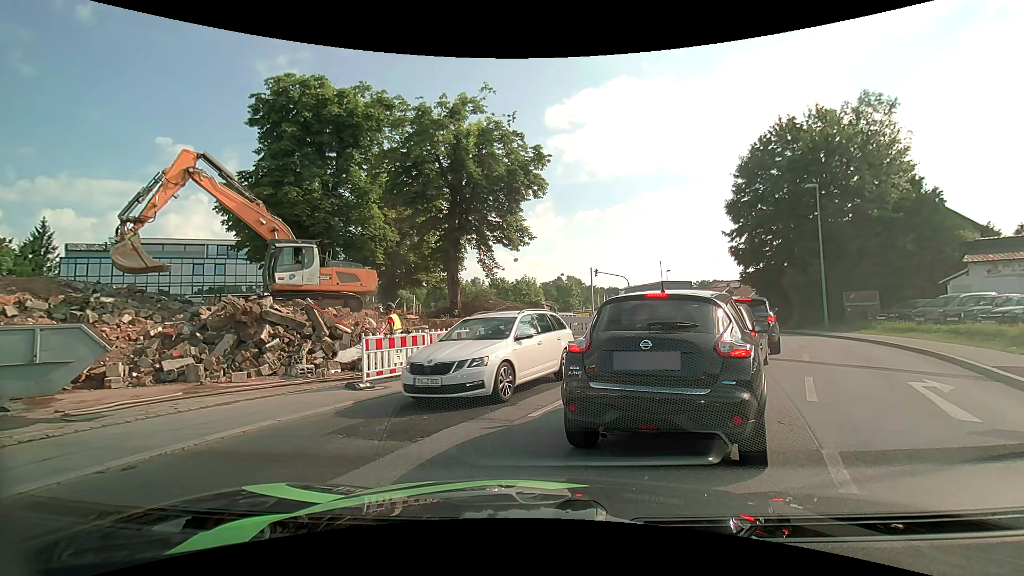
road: tertiary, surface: asphalt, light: Day
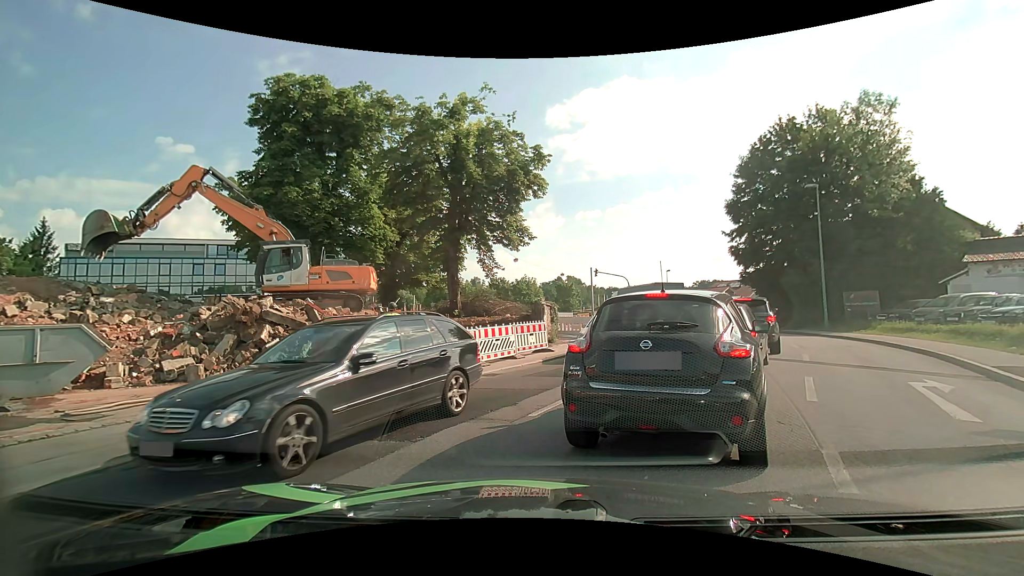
(0.0, 0.0) m; 0°
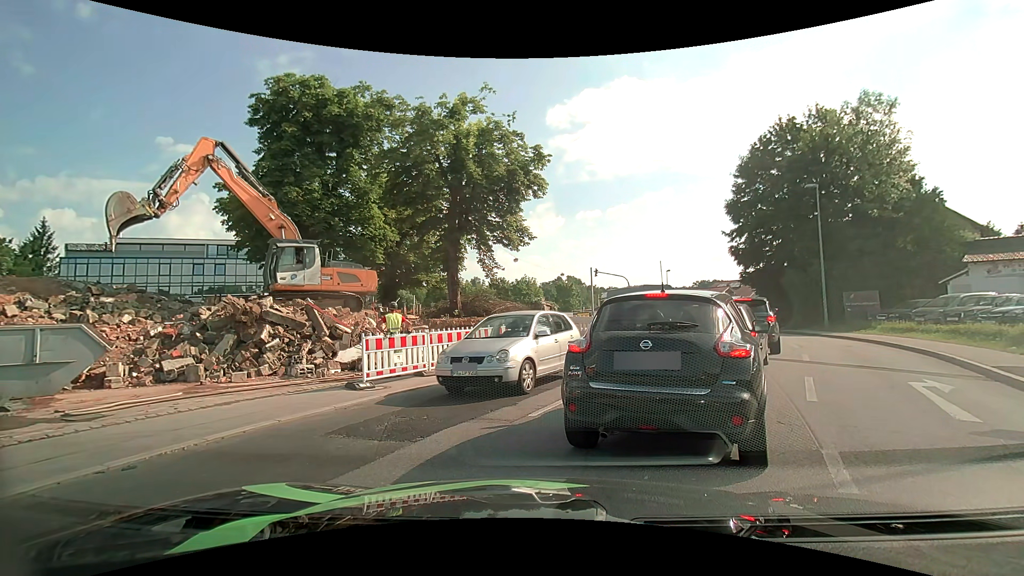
(0.0, 0.0) m; 0°
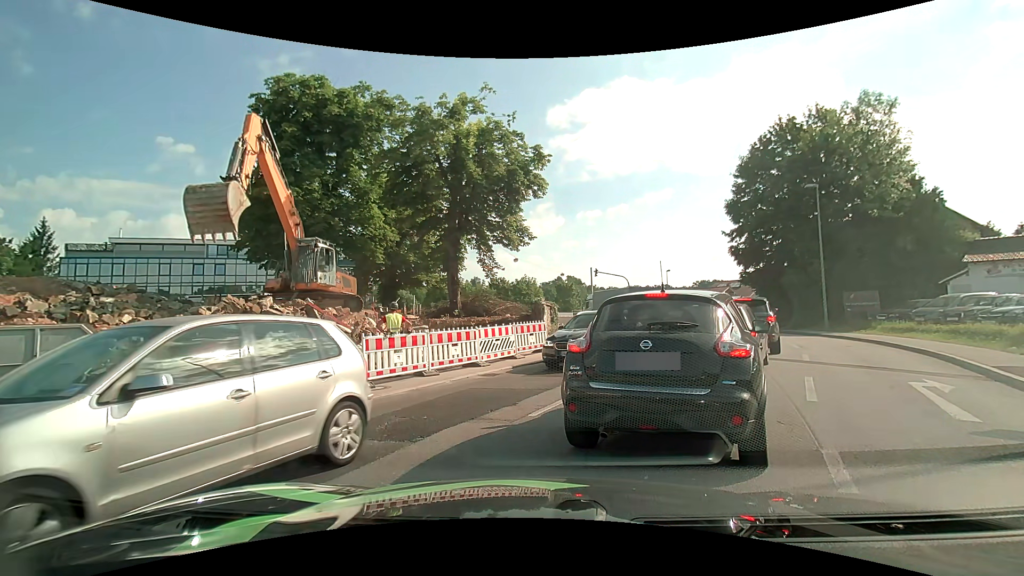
(0.0, 0.0) m; 0°
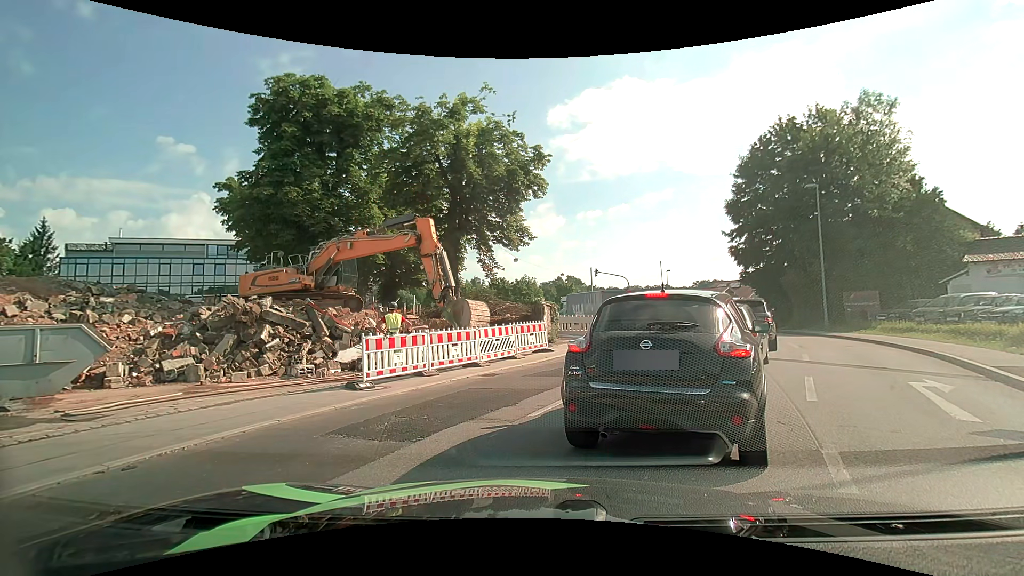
(0.0, 0.0) m; 0°
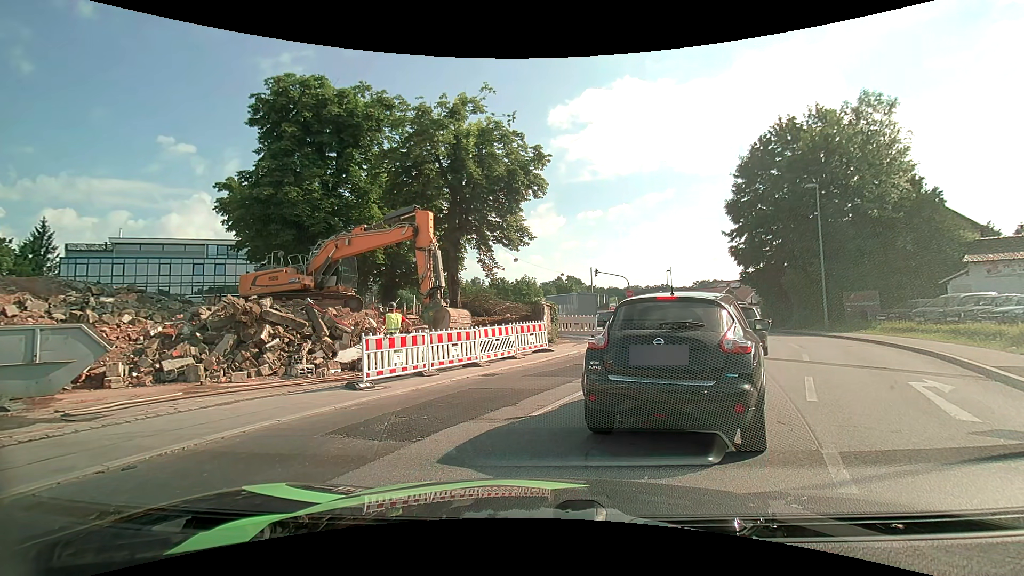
(0.0, 0.0) m; 0°
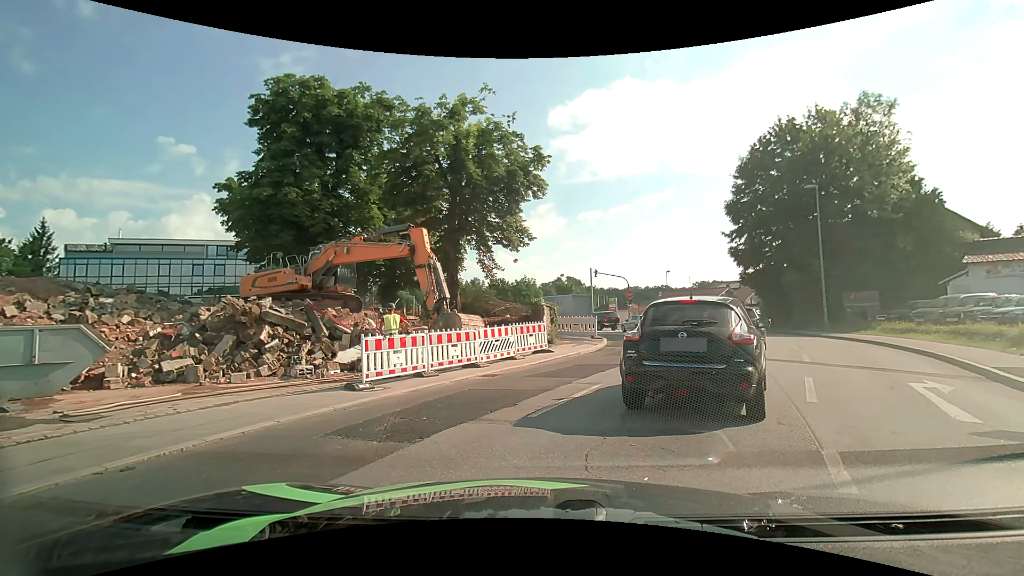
(0.0, 0.0) m; 0°
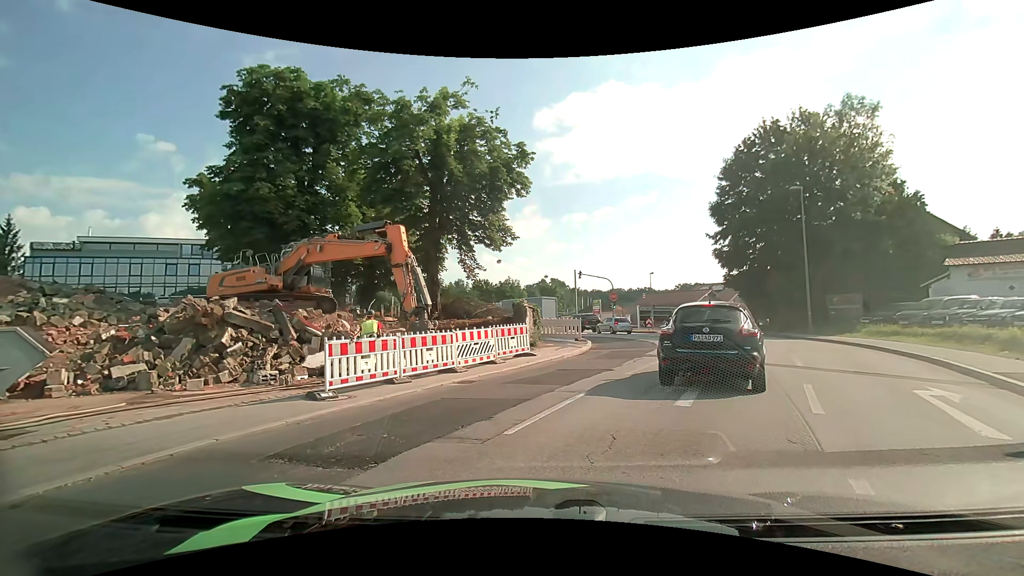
(0.0, +0.9) m; 0°
